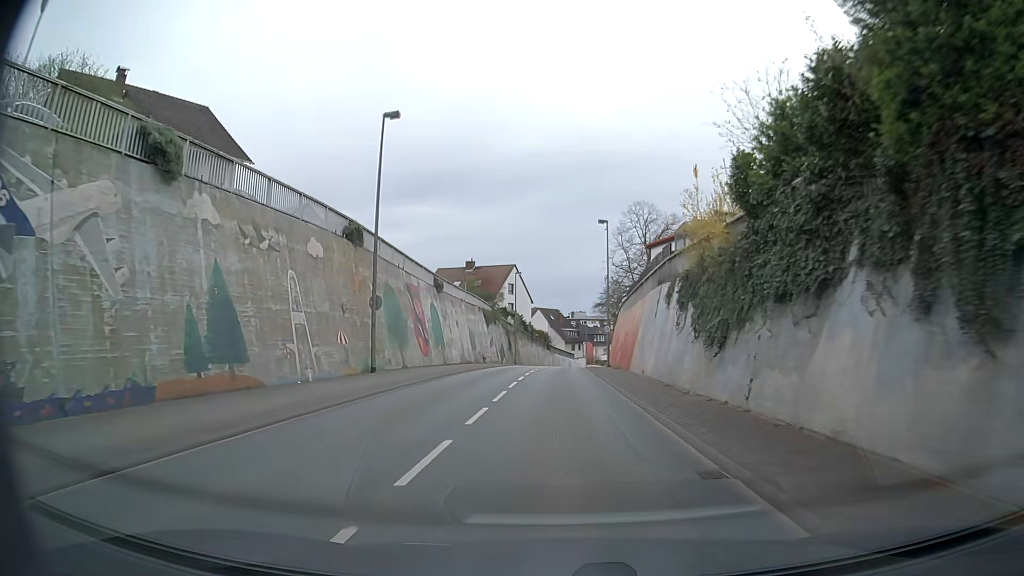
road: secondary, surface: asphalt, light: Day
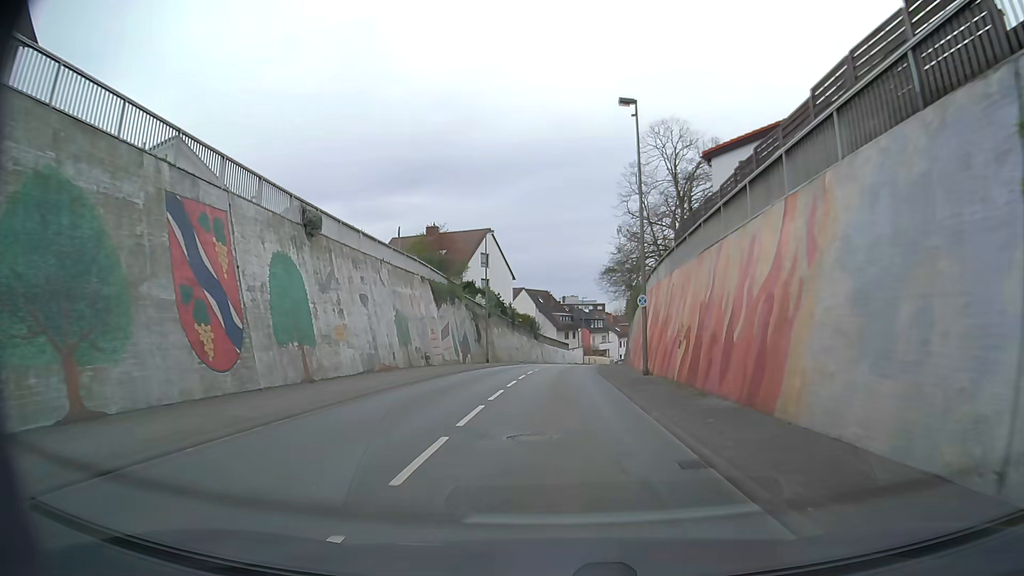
(+0.5, +22.7) m; +1°
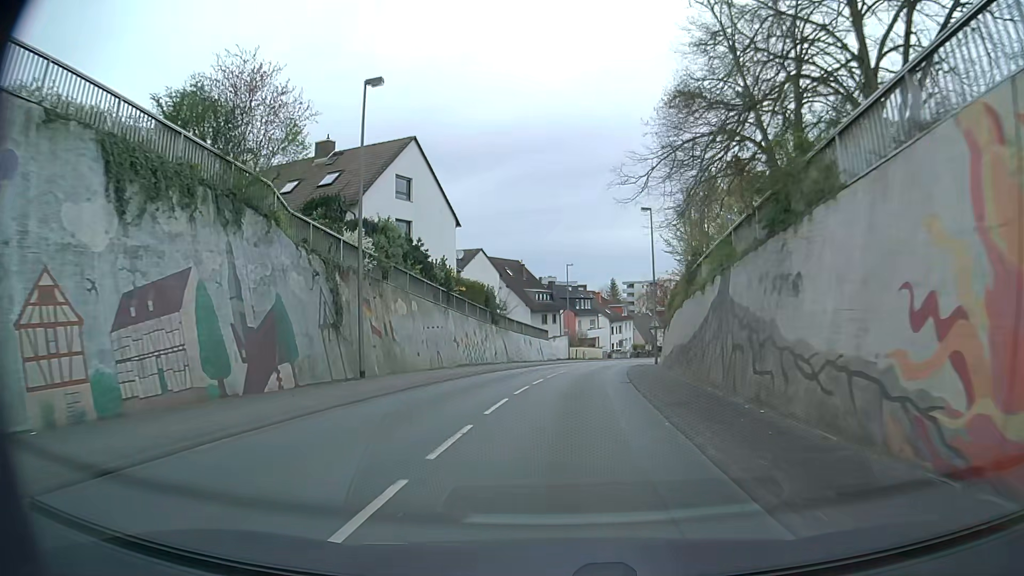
(+0.6, +30.2) m; +3°
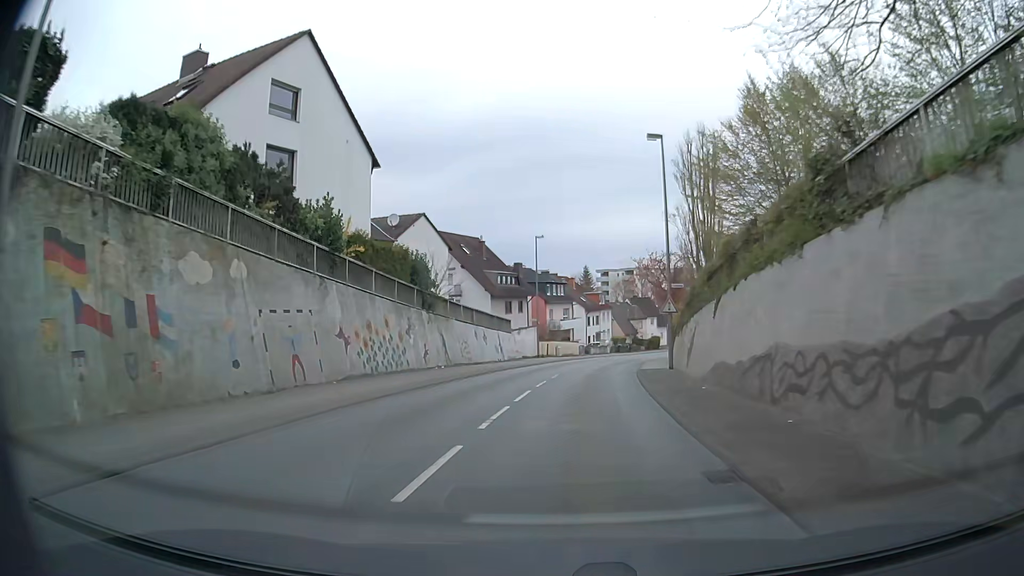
(+0.2, +15.4) m; +1°
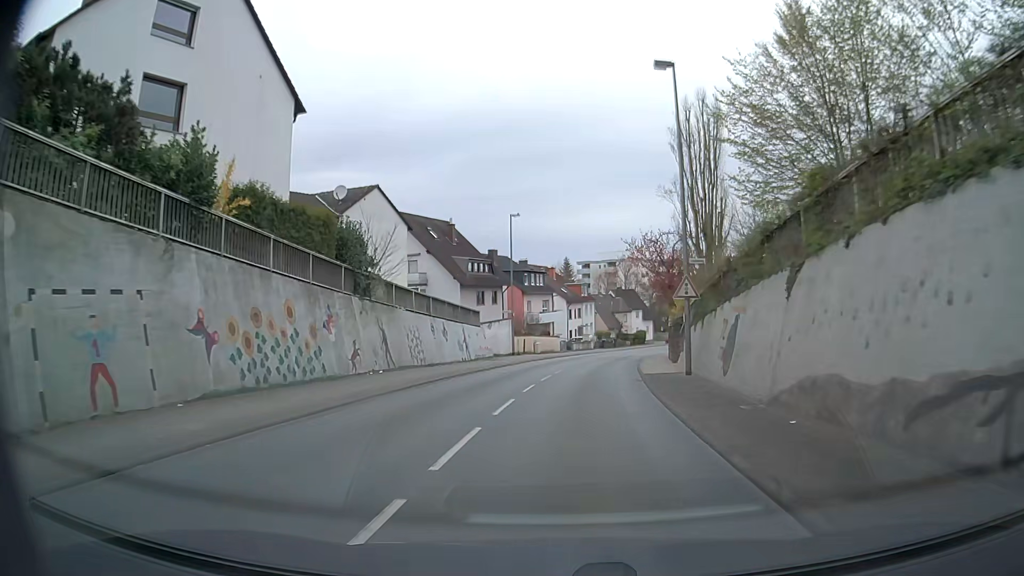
(+0.2, +7.8) m; +3°
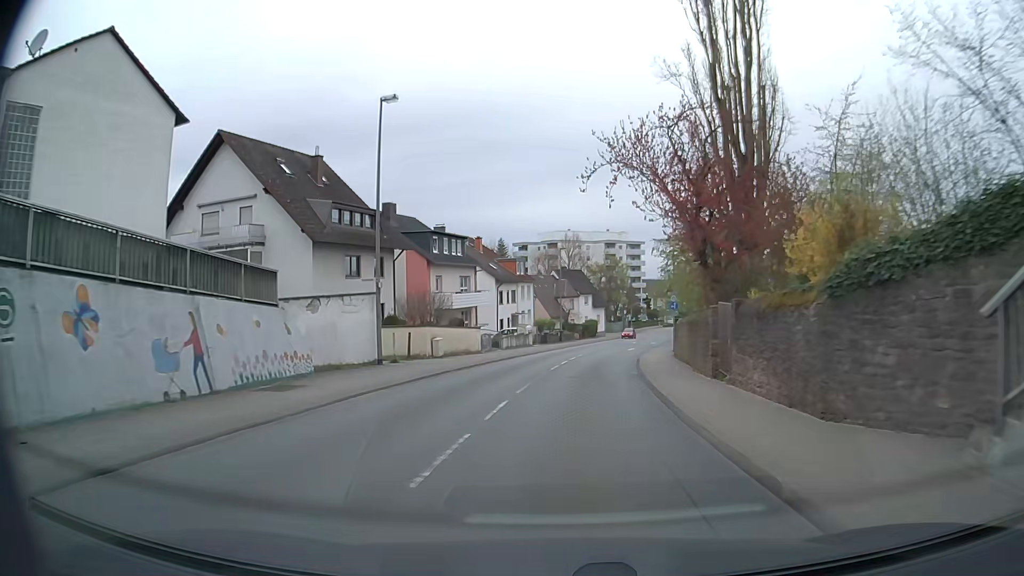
(+1.0, +23.5) m; +5°
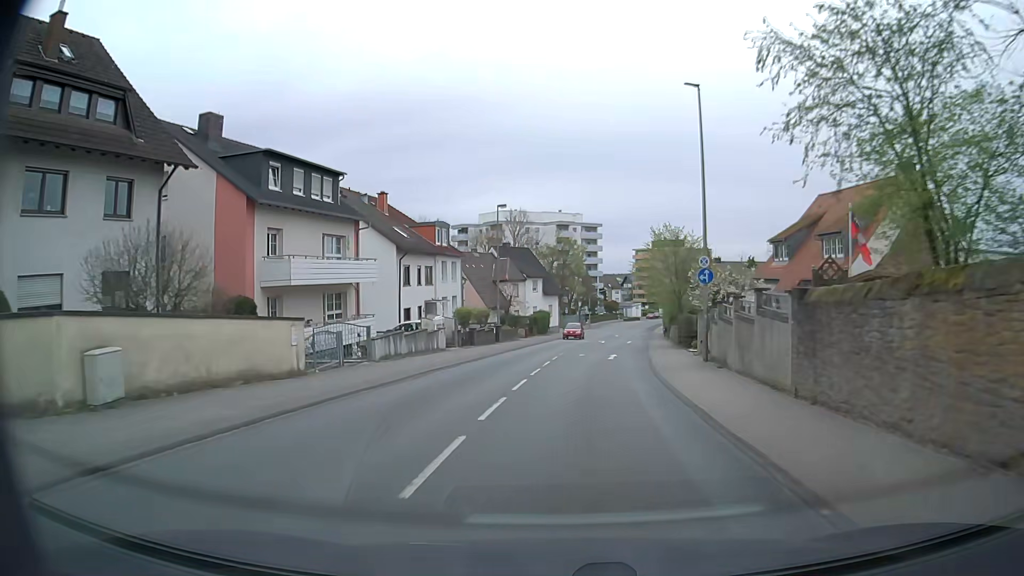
(+1.0, +22.9) m; +5°
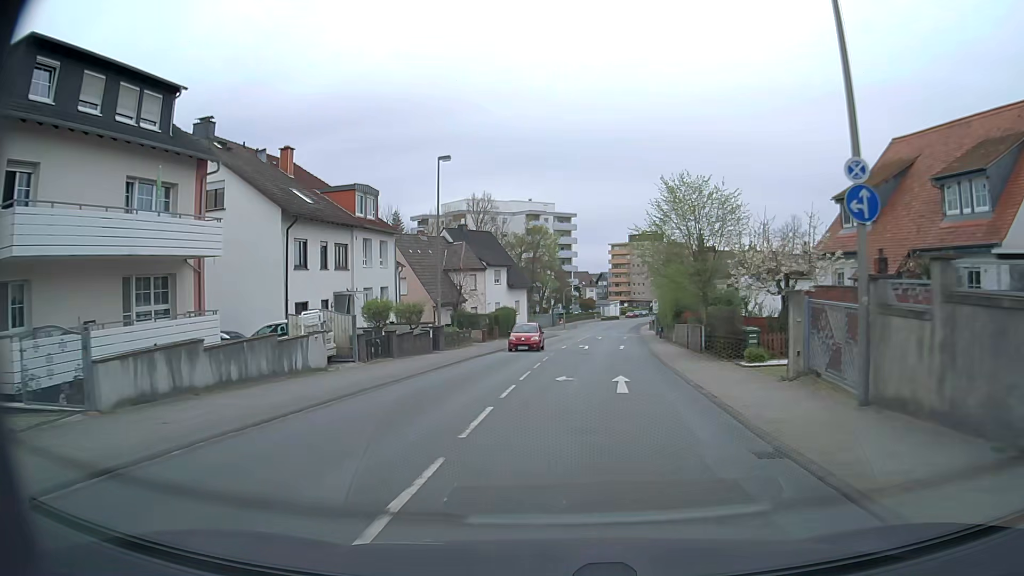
(+0.1, +14.8) m; +2°
